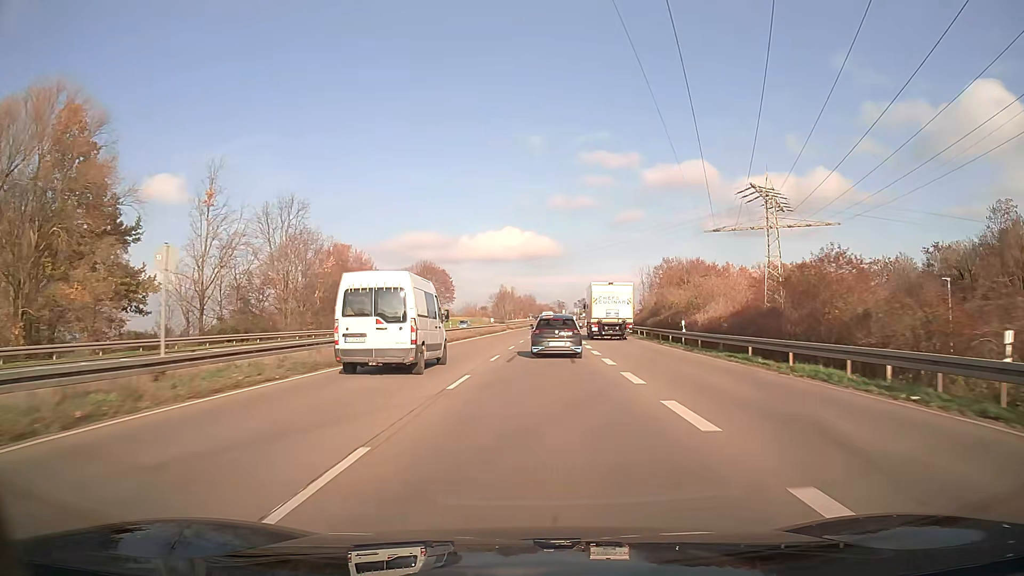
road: trunk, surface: asphalt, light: Day
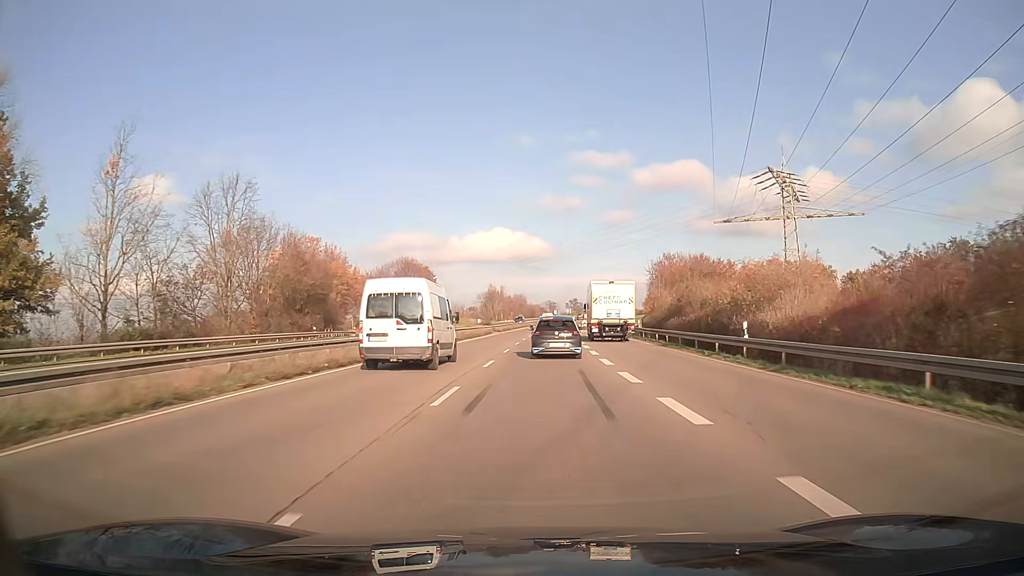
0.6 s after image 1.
(+0.1, +11.6) m; +1°
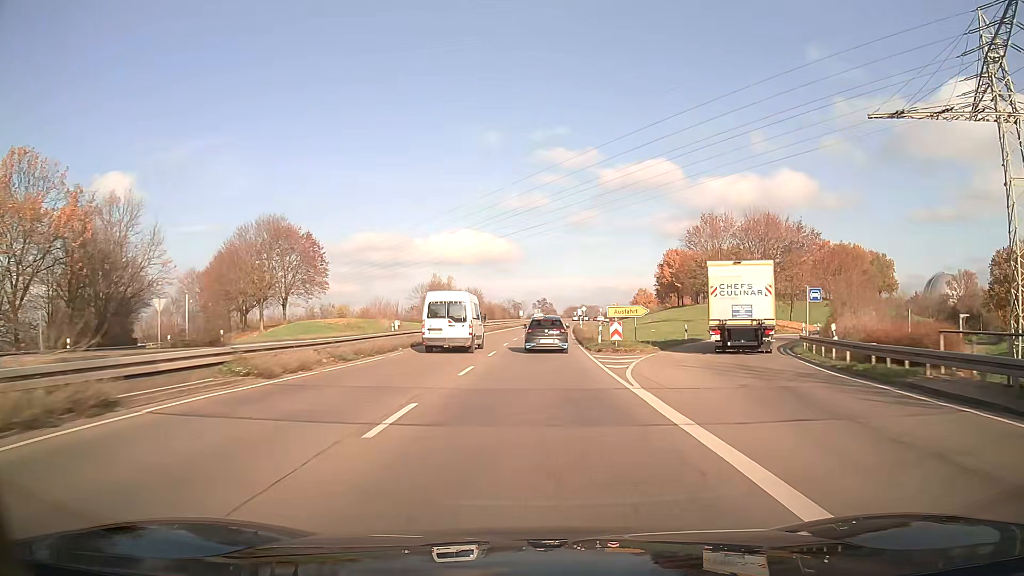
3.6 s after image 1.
(+1.5, +58.2) m; +3°
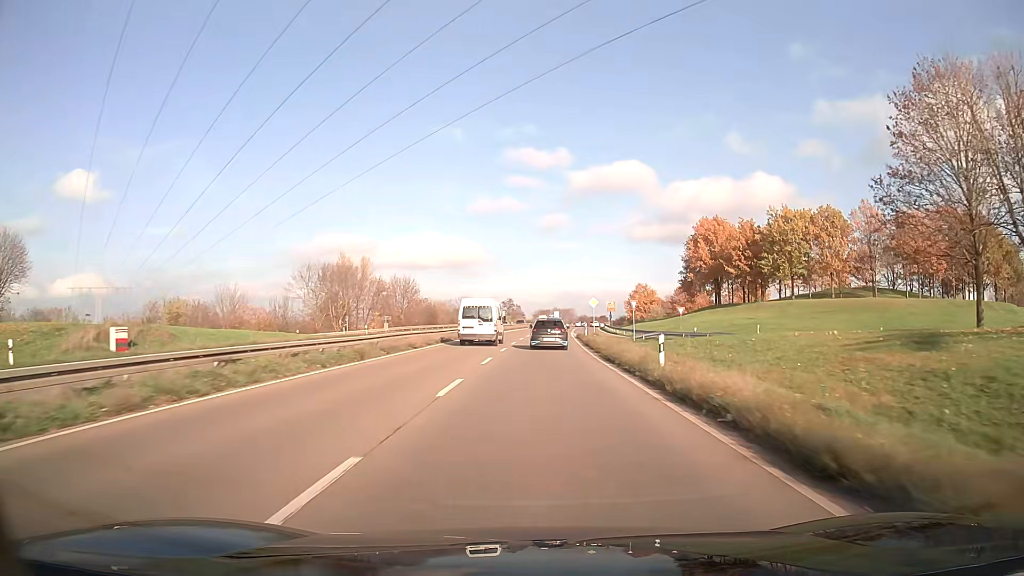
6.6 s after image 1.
(+1.4, +58.8) m; +3°
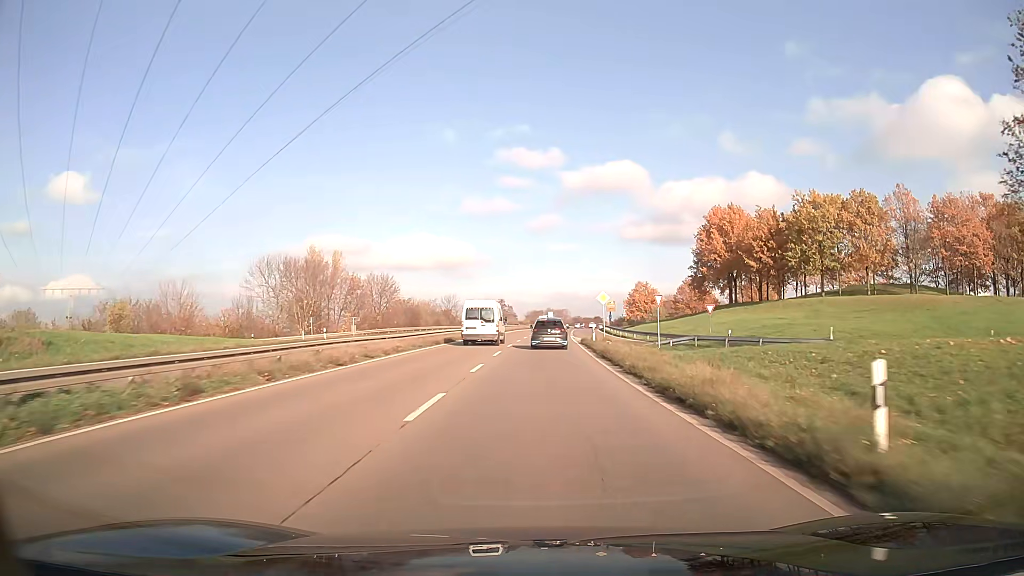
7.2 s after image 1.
(+0.1, +11.8) m; +1°
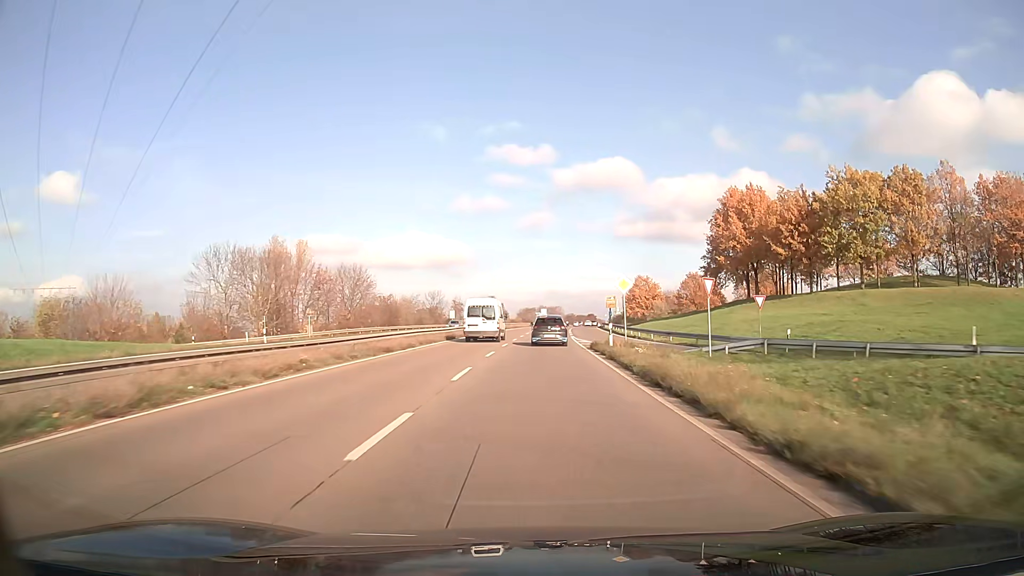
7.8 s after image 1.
(+0.1, +11.9) m; +1°
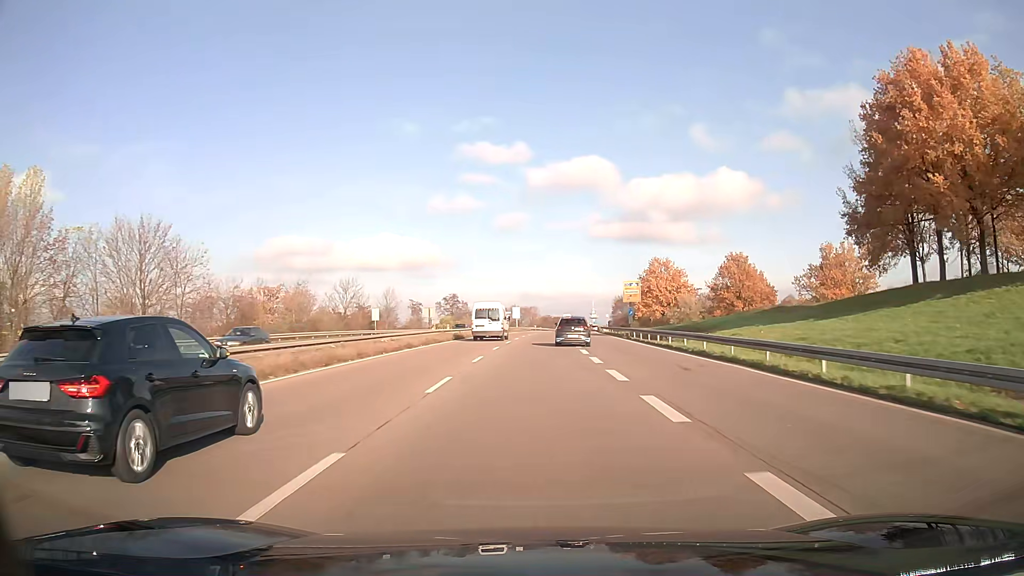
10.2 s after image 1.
(+0.9, +47.8) m; +2°
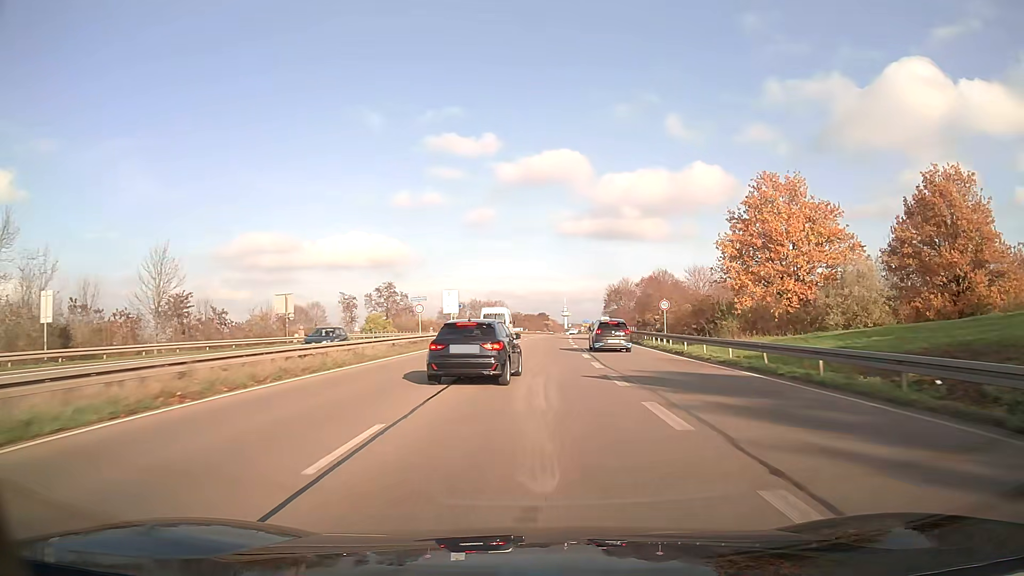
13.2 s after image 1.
(+1.4, +60.5) m; +3°
(0, +10) (0, +20) (0, +30) (+1, +40) (+1, +50) (+1, +60) (+2, +70) (+2, +80) (+3, +90) (+4, +100) m
